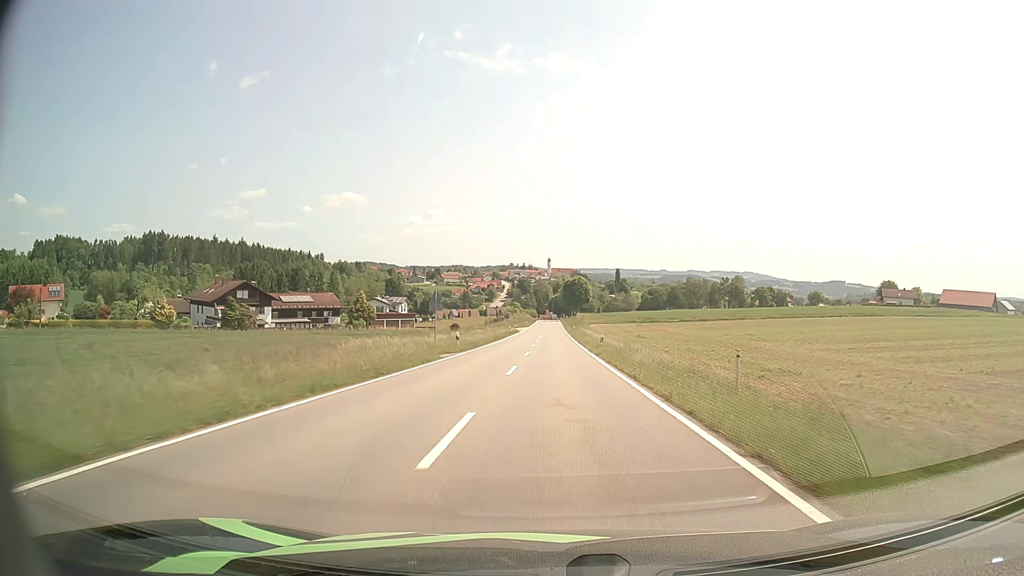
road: tertiary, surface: asphalt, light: Day
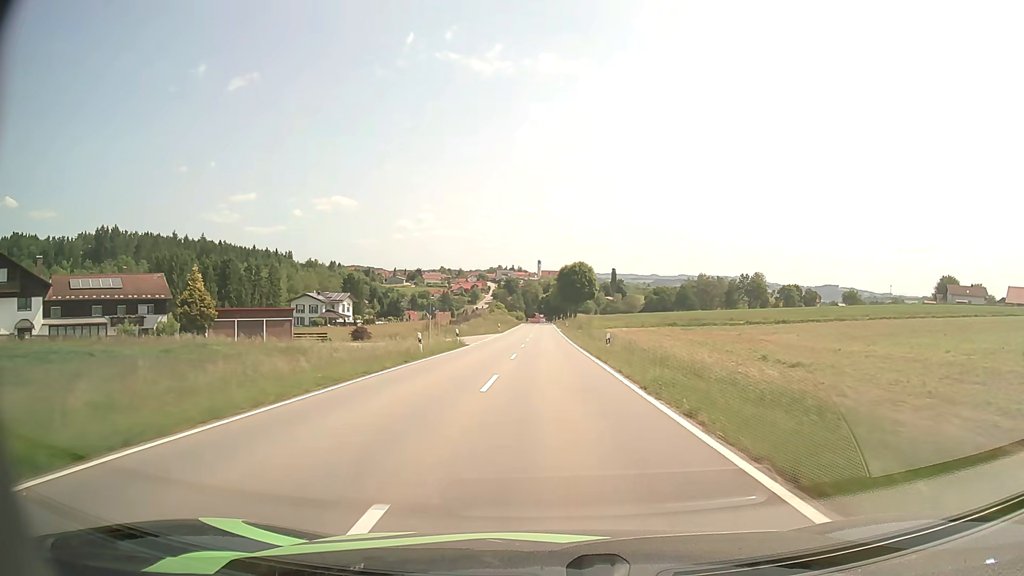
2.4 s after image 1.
(+0.3, +55.0) m; +1°
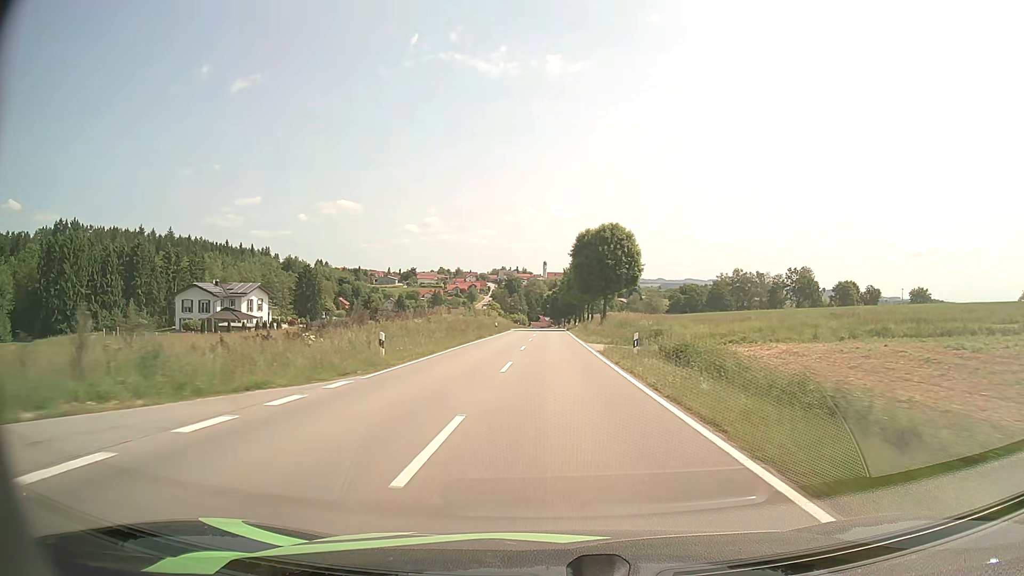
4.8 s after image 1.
(-0.4, +57.1) m; -1°
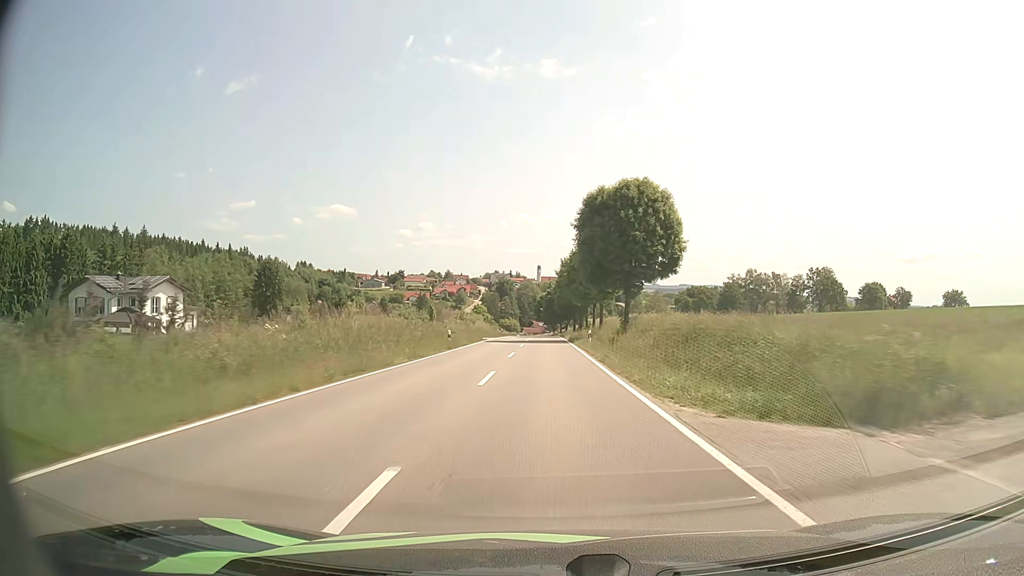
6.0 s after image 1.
(+0.2, +28.0) m; +1°
(0, +10) (0, +20) (0, +30) (0, +40) (0, +50) (0, +60) (0, +70) (0, +80) (-1, +90) (-1, +100) m
